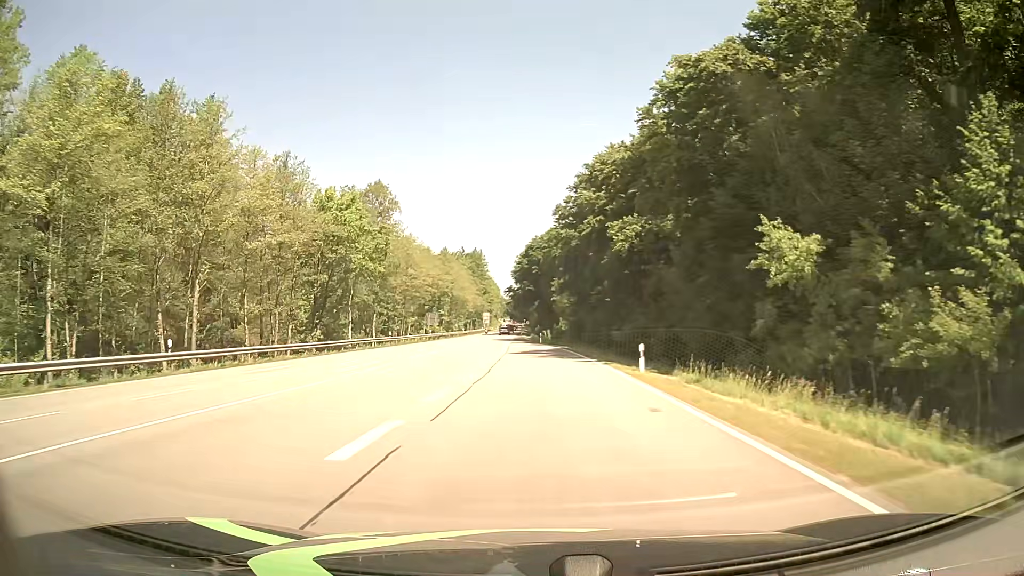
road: secondary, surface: asphalt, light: Day
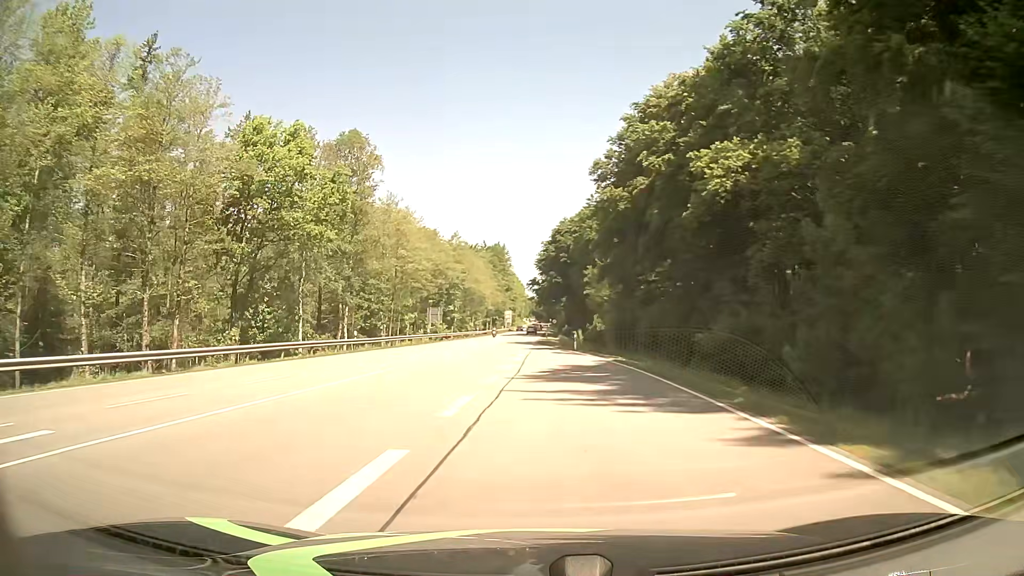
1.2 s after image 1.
(-0.3, +20.9) m; -2°
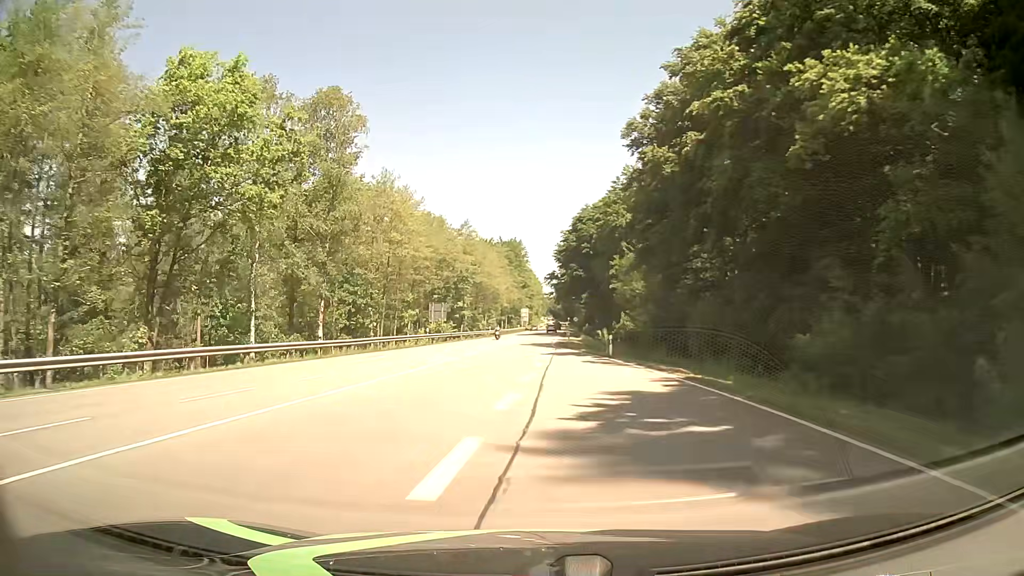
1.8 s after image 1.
(-0.2, +11.1) m; -2°
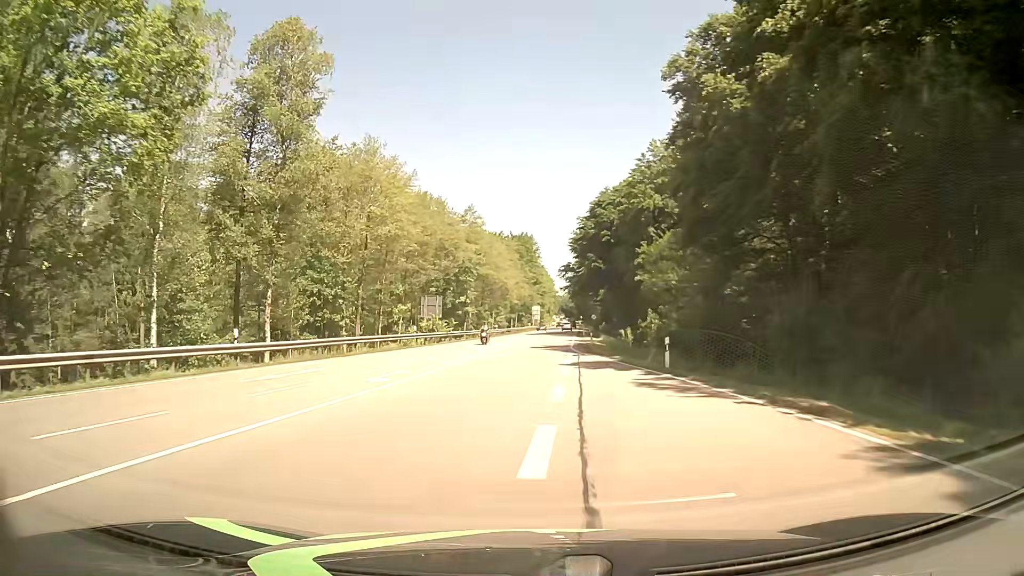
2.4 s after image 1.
(0.0, +11.4) m; -1°
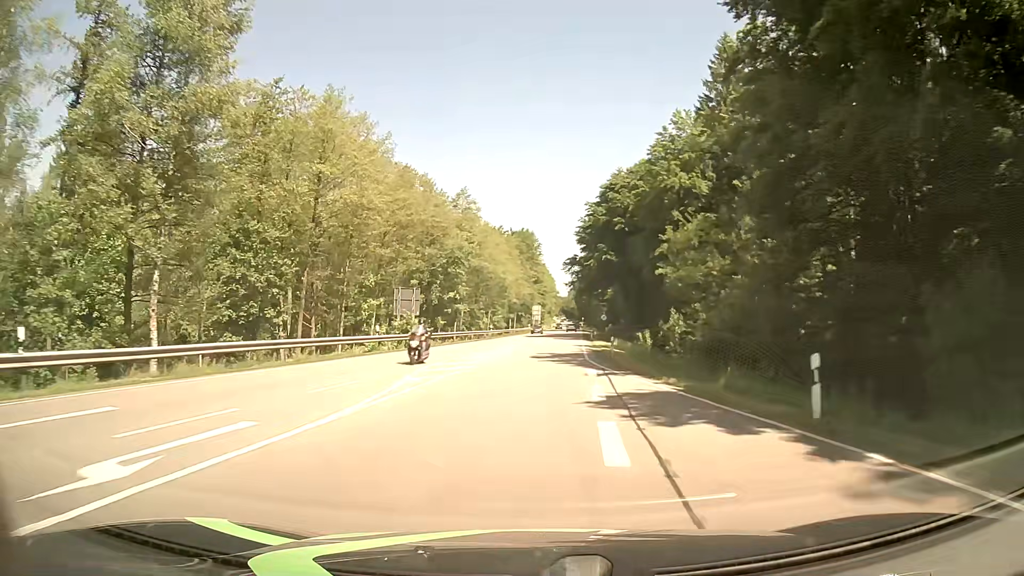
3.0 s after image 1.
(0.0, +11.5) m; 0°
